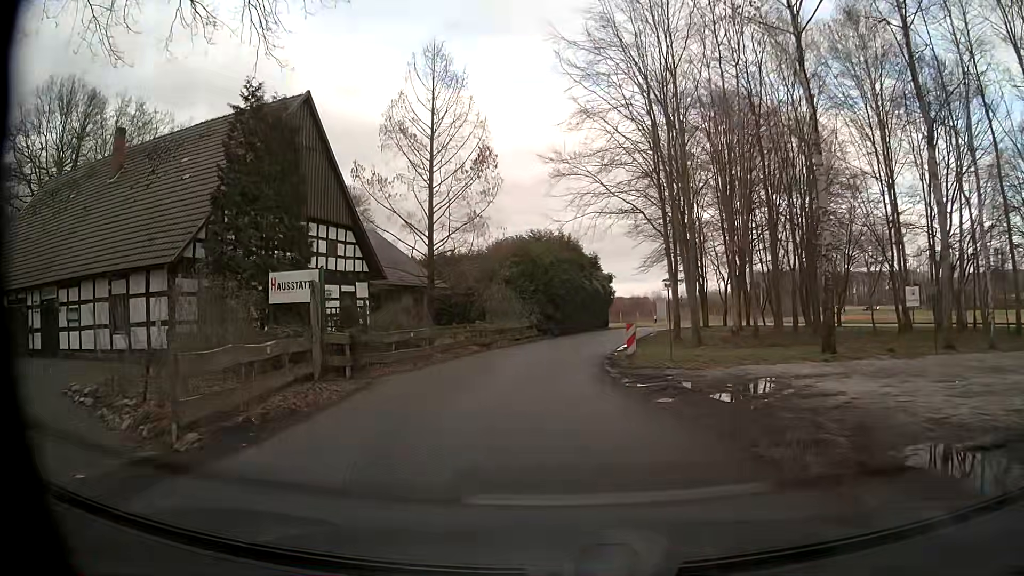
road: unclassified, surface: asphalt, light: Day
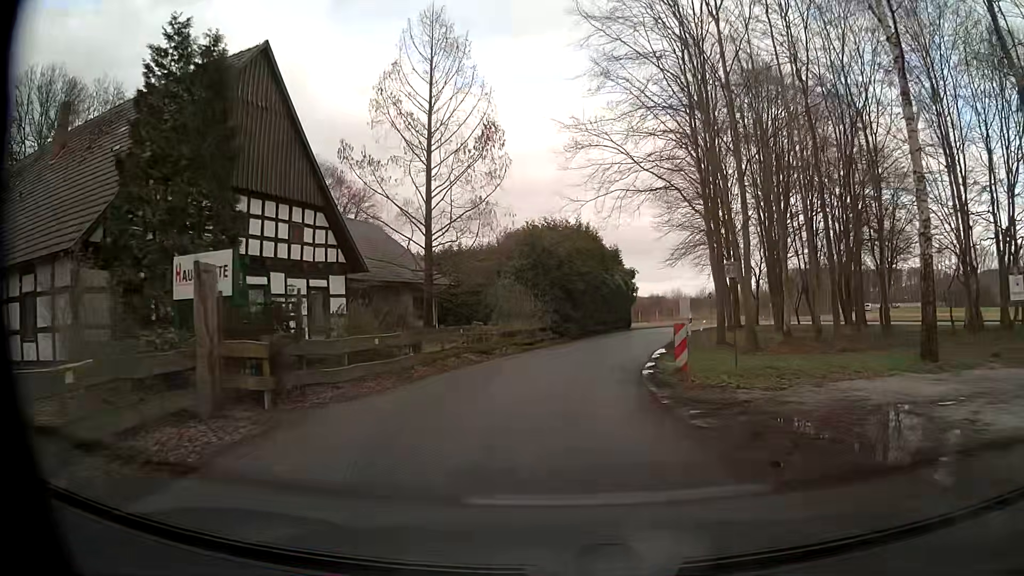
(-0.2, +5.4) m; -2°
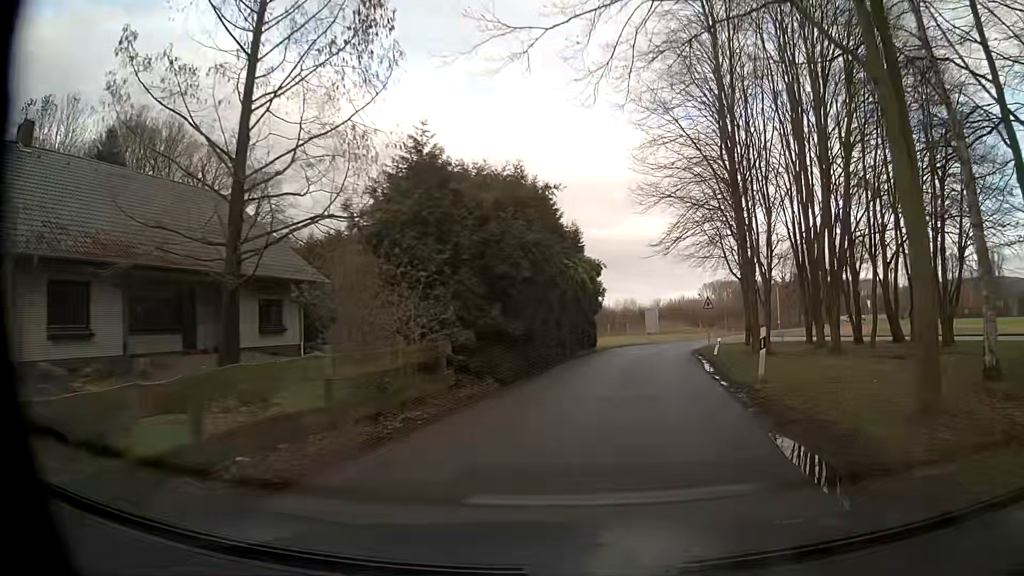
(+0.1, +17.1) m; +4°
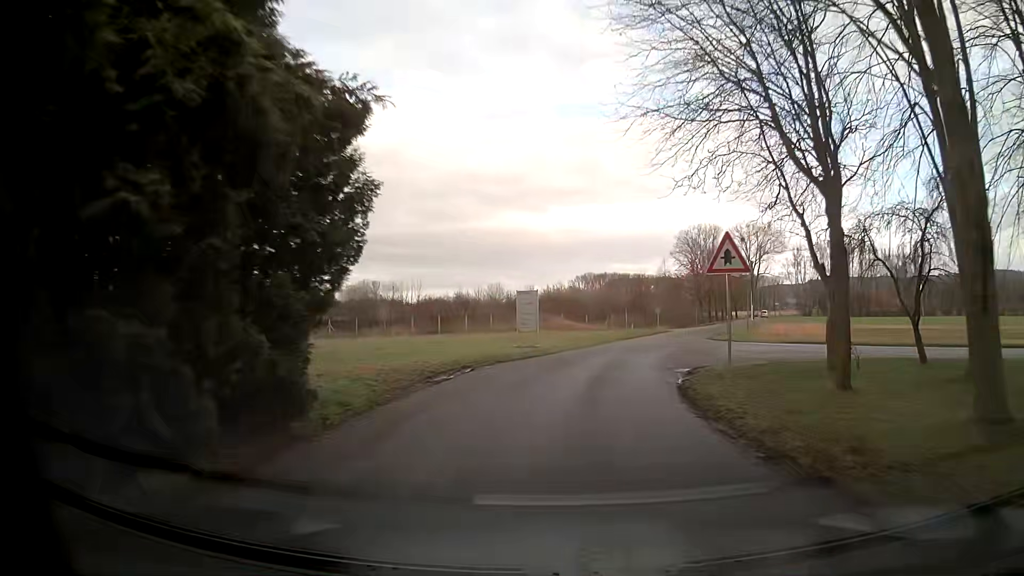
(+3.0, +26.7) m; +11°
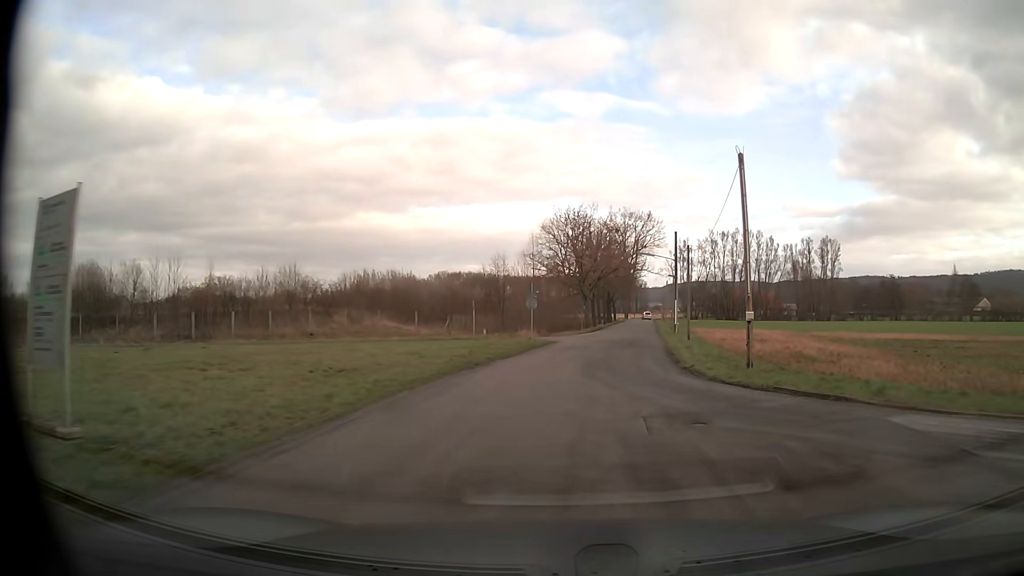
(+3.1, +30.0) m; +12°
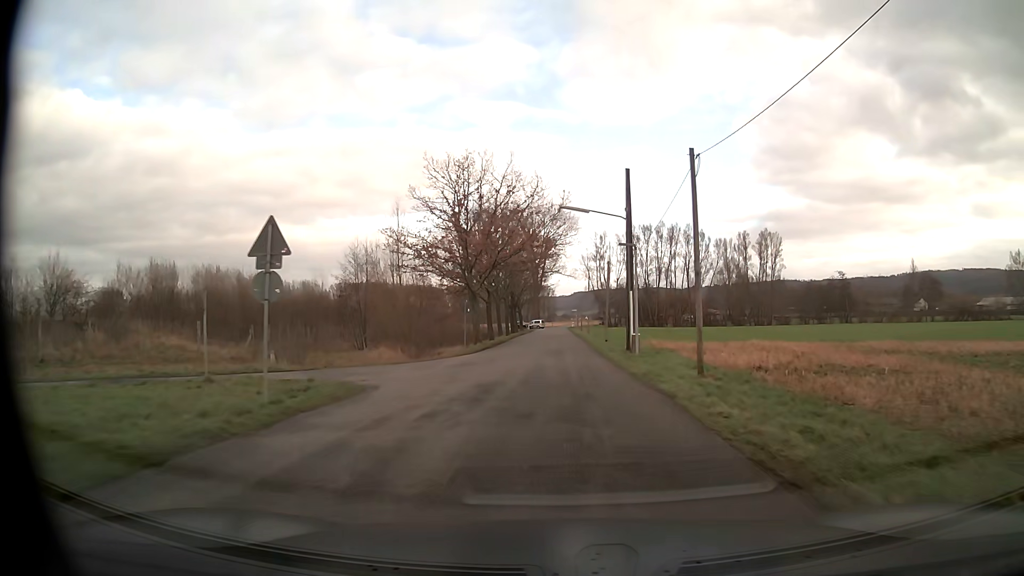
(+2.0, +23.9) m; +8°
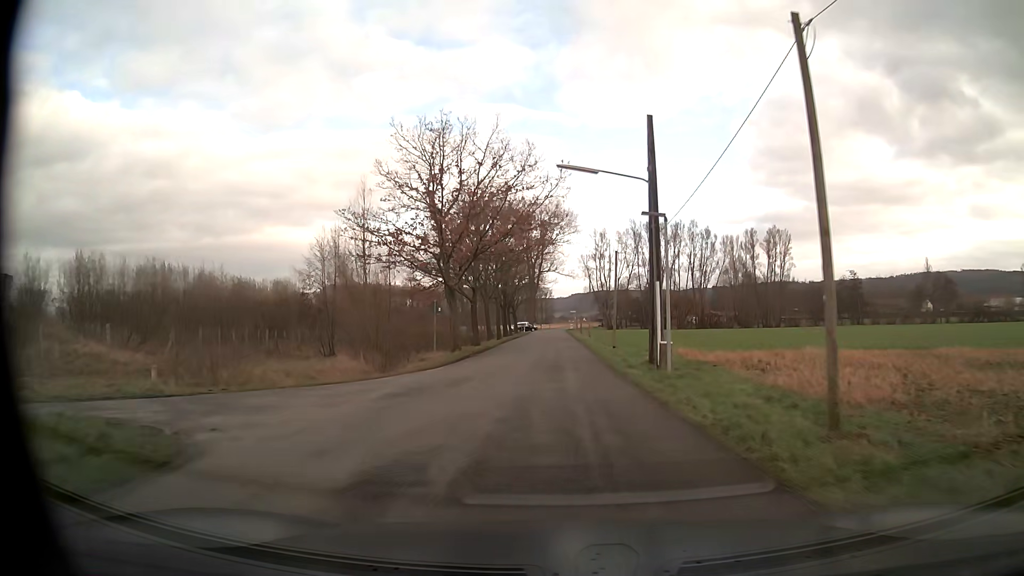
(0.0, +8.2) m; 0°
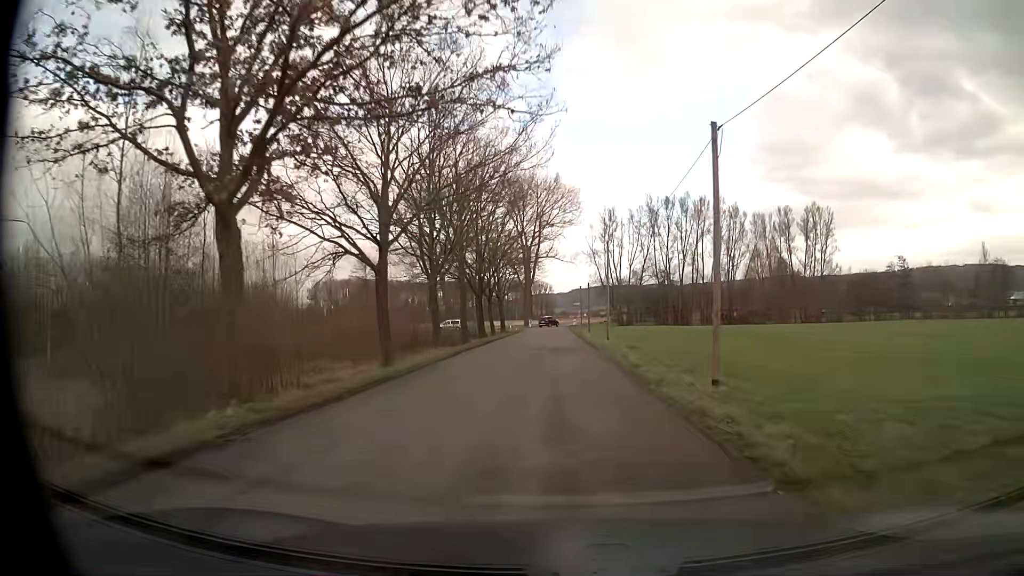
(+0.1, +24.4) m; 0°
(0, +10) (0, +20) (0, +30) (0, +40) (0, +50) (0, +60) (0, +70) (0, +80) (0, +90) (-1, +100) m
